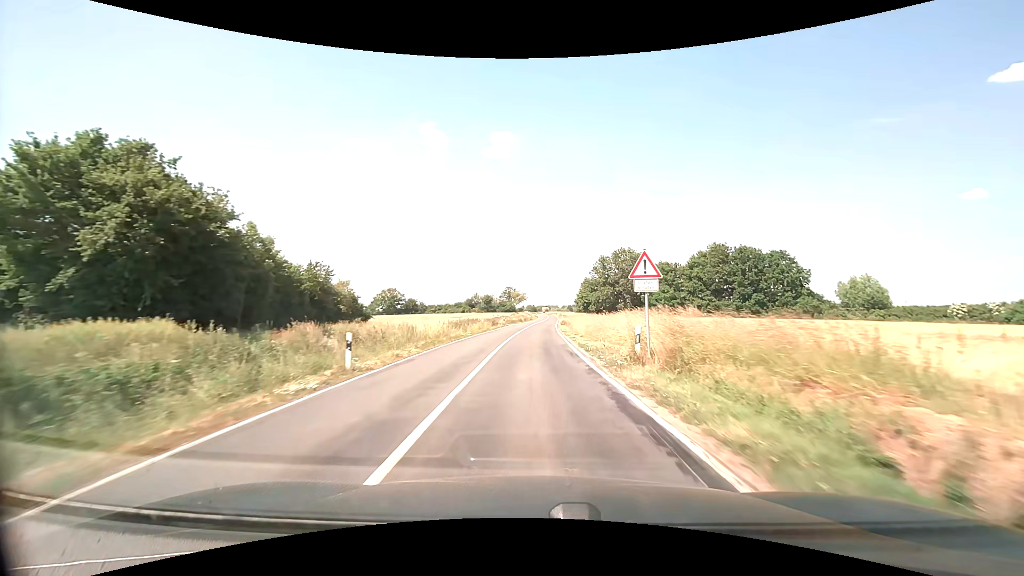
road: secondary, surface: asphalt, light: Day
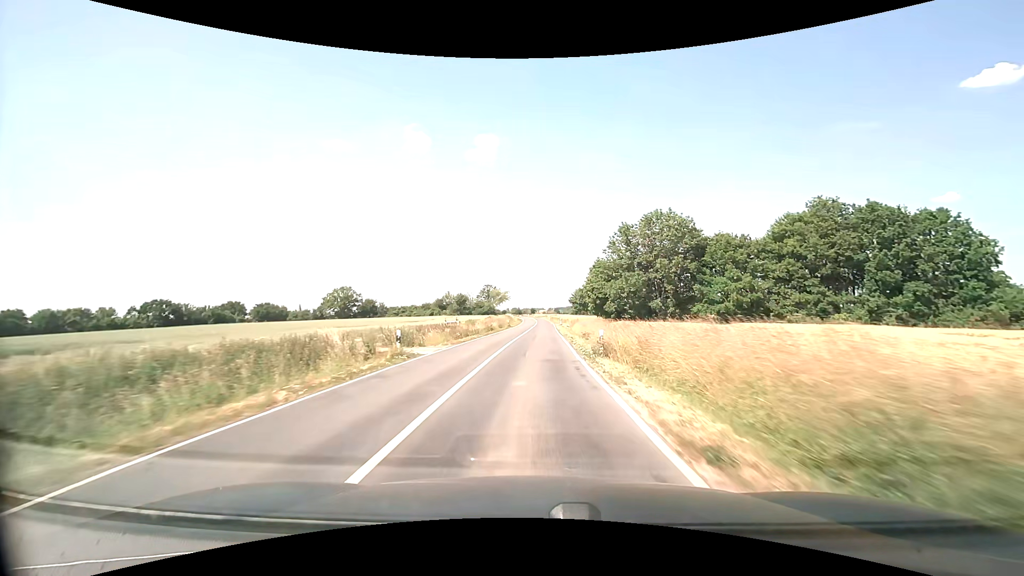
(+0.3, +44.1) m; +1°
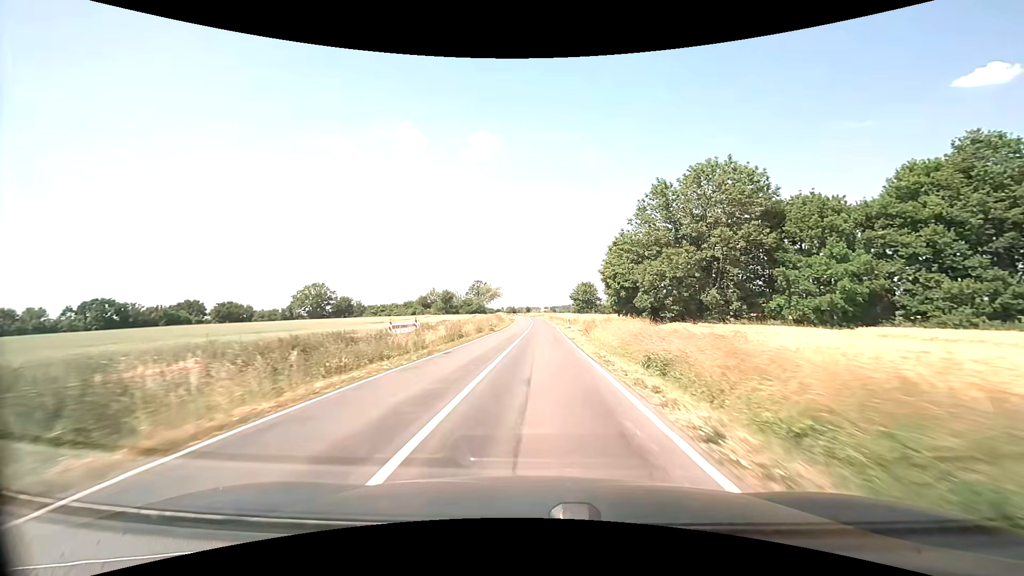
(+0.2, +22.6) m; +1°
